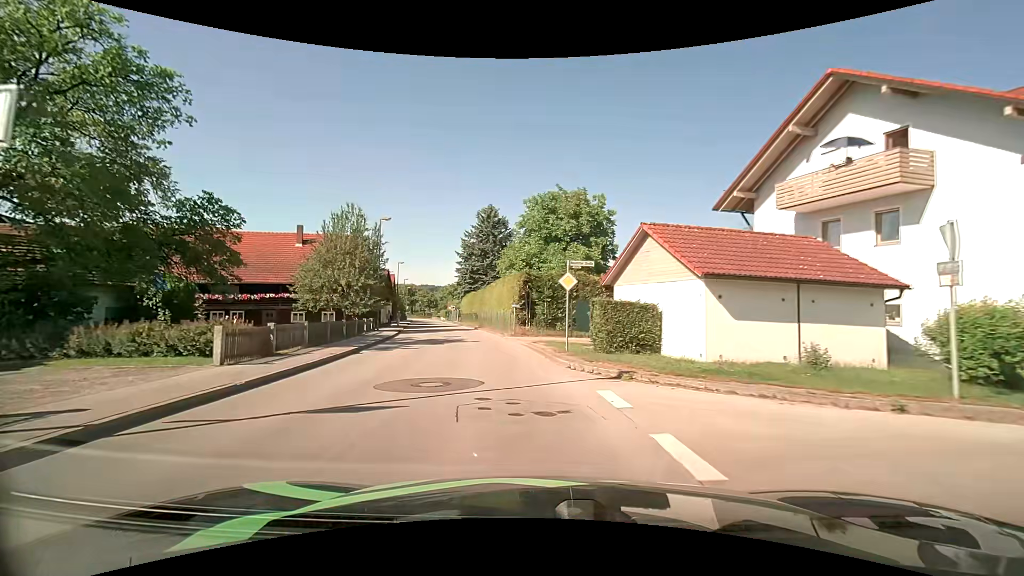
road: unclassified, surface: asphalt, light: Day
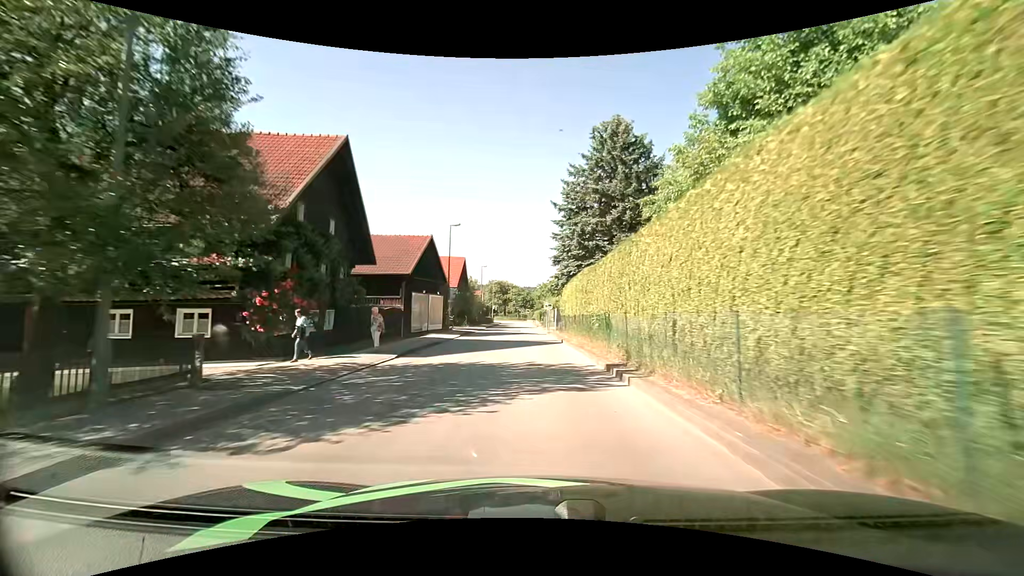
(-4.1, +30.4) m; -12°
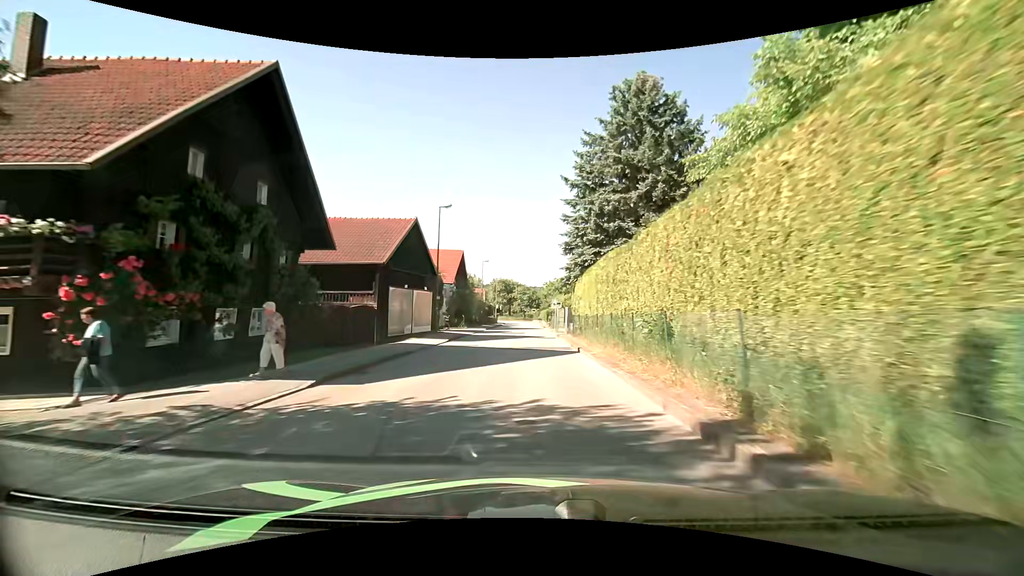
(0.0, +6.5) m; 0°
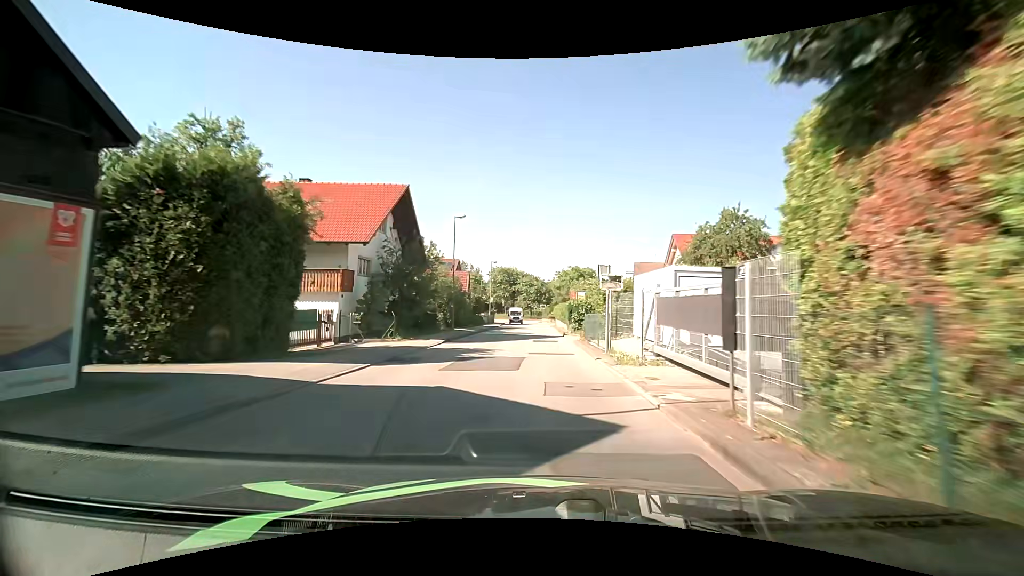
(-0.6, +26.7) m; -2°
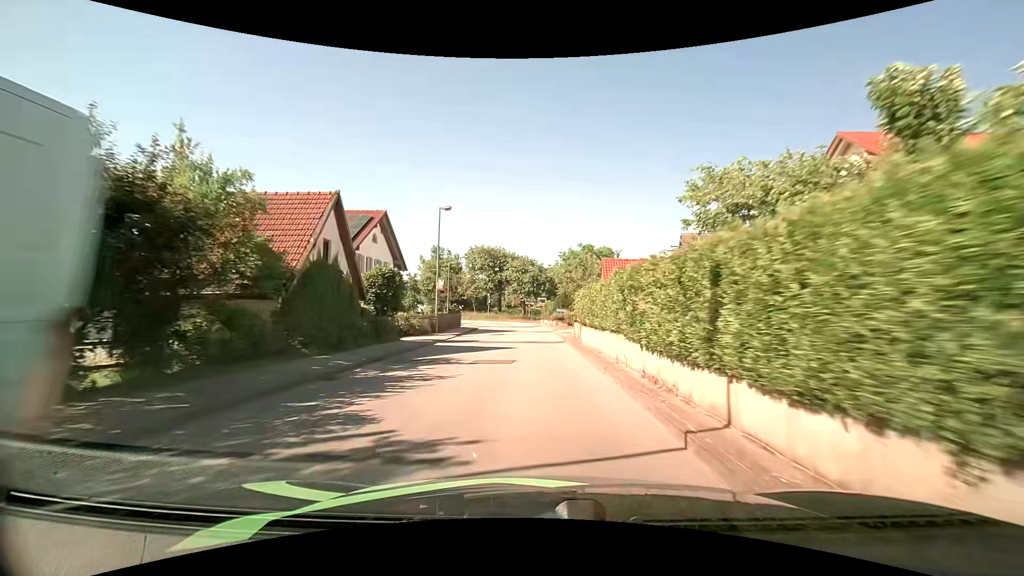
(+0.4, +32.6) m; +1°
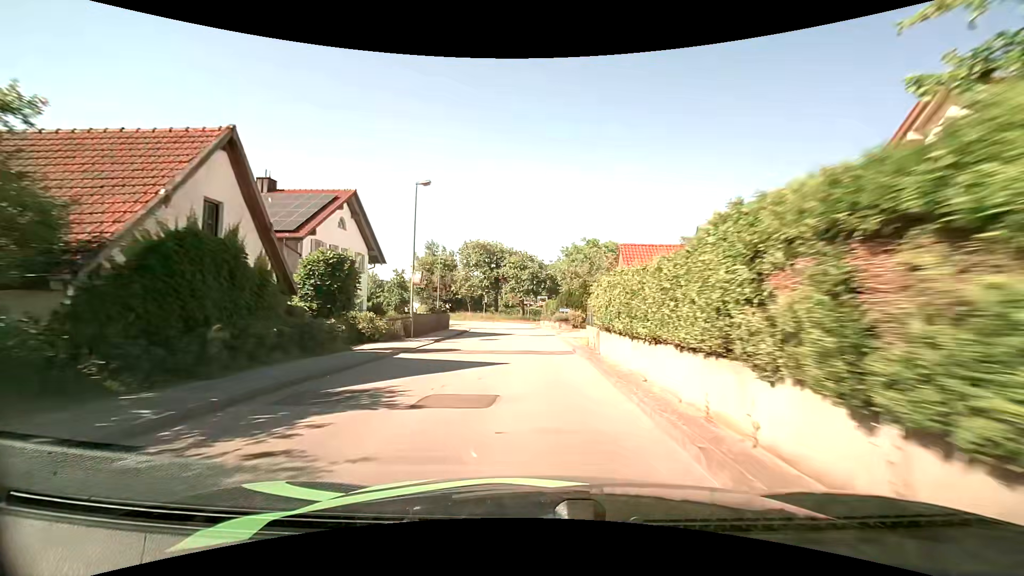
(0.0, +6.3) m; -1°
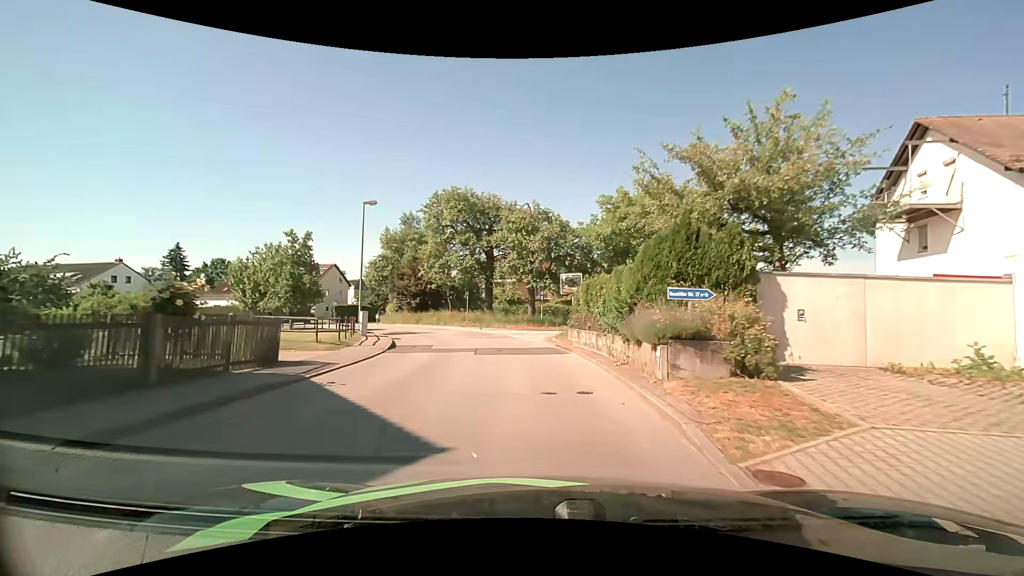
(+0.1, +29.5) m; -1°
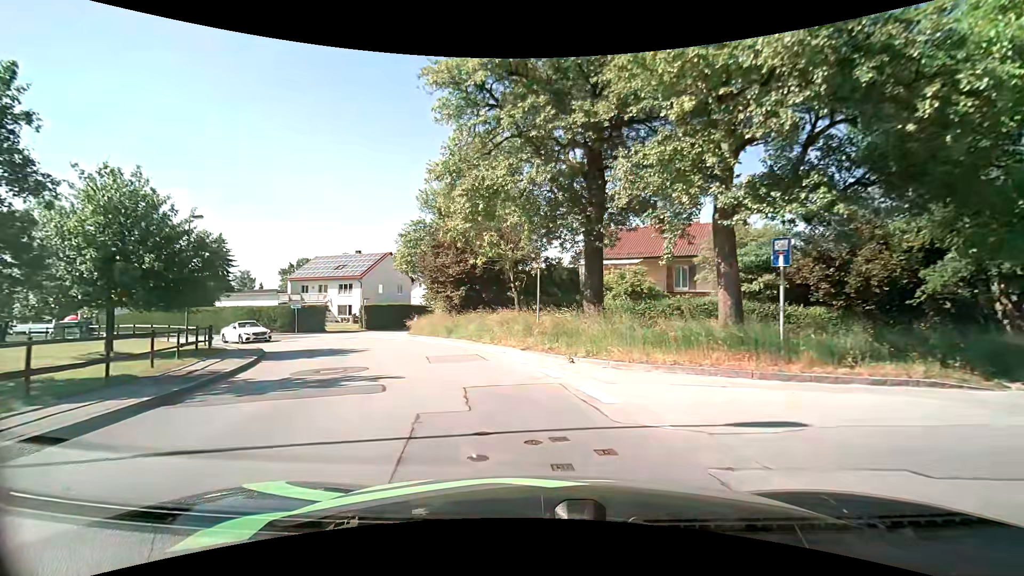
(-2.2, +25.8) m; -12°
(-1, +10) (-4, +19) (-9, +28) (-17, +35) (-25, +41) (-34, +45) (-43, +48) (-53, +51) (-62, +54) (-72, +56) m
